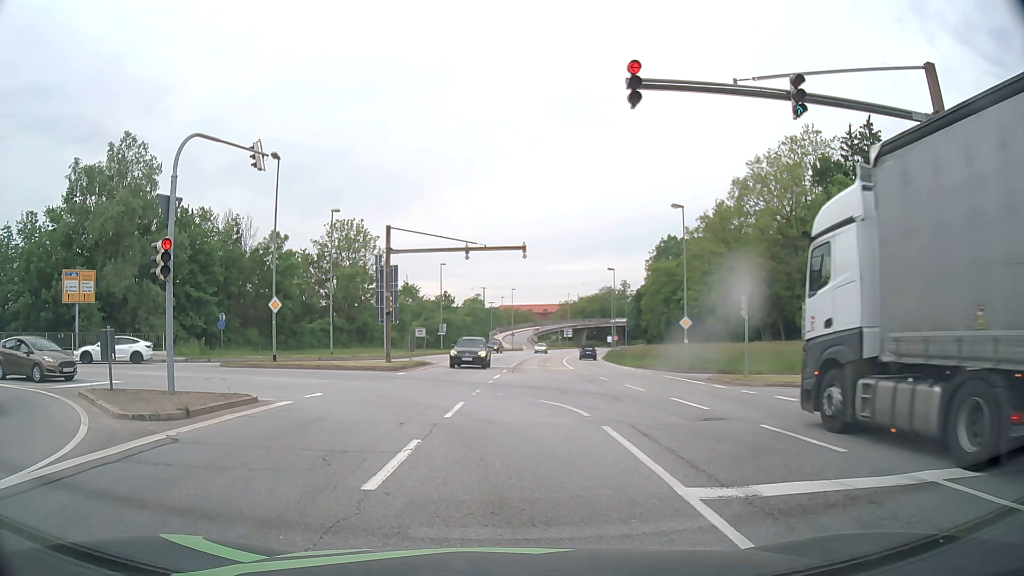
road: primary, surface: asphalt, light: Day
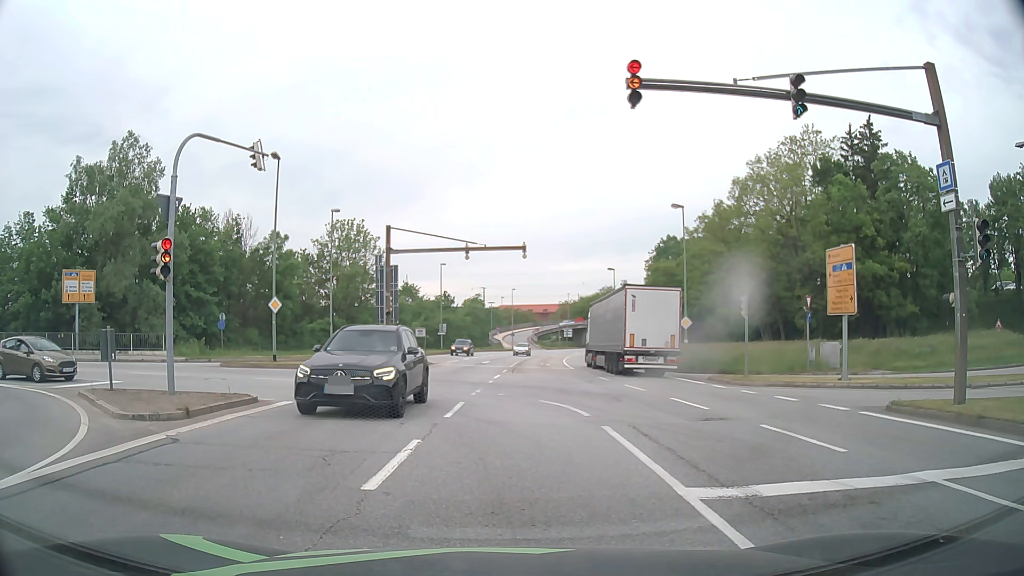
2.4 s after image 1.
(0.0, 0.0) m; 0°
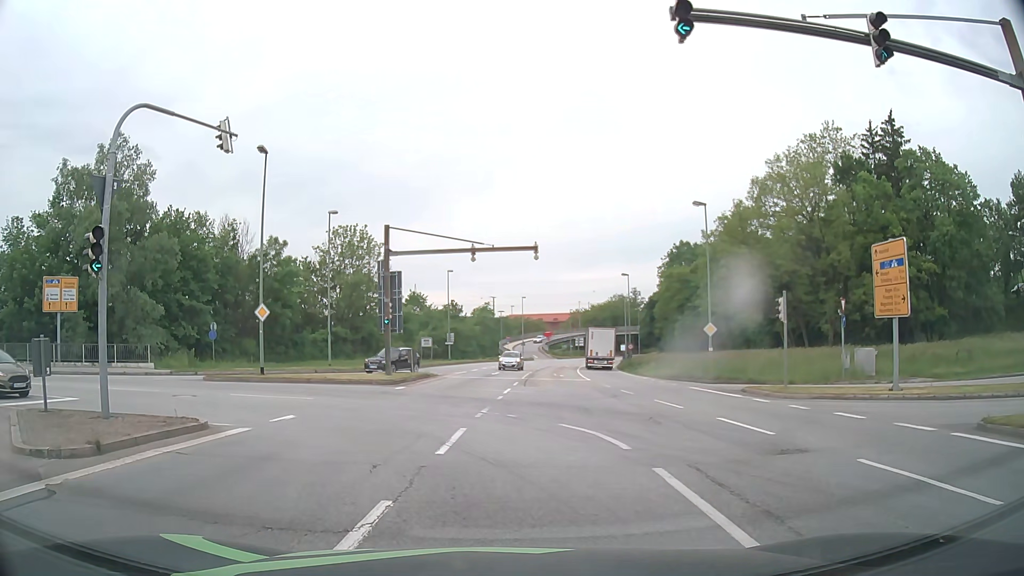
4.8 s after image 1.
(0.0, +3.4) m; -2°
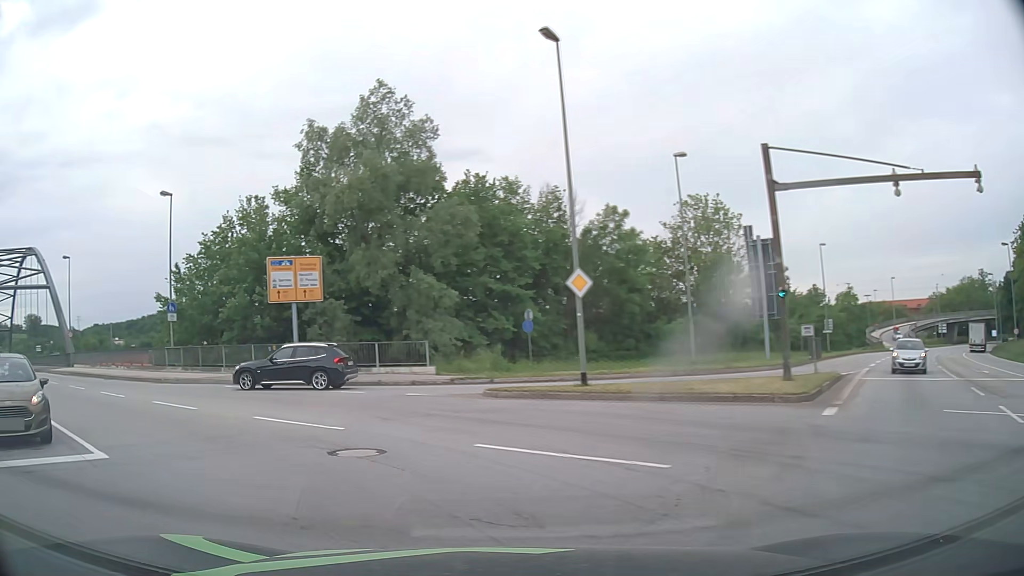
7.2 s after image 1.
(-2.3, +12.0) m; -29°
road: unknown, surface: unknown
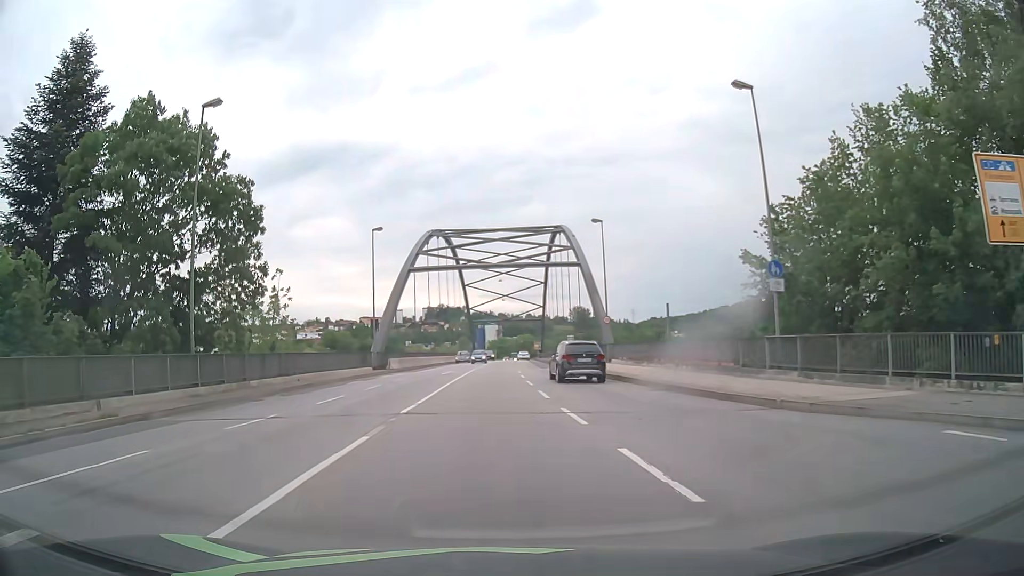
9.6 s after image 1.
(-8.2, +14.6) m; -49°
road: primary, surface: asphalt
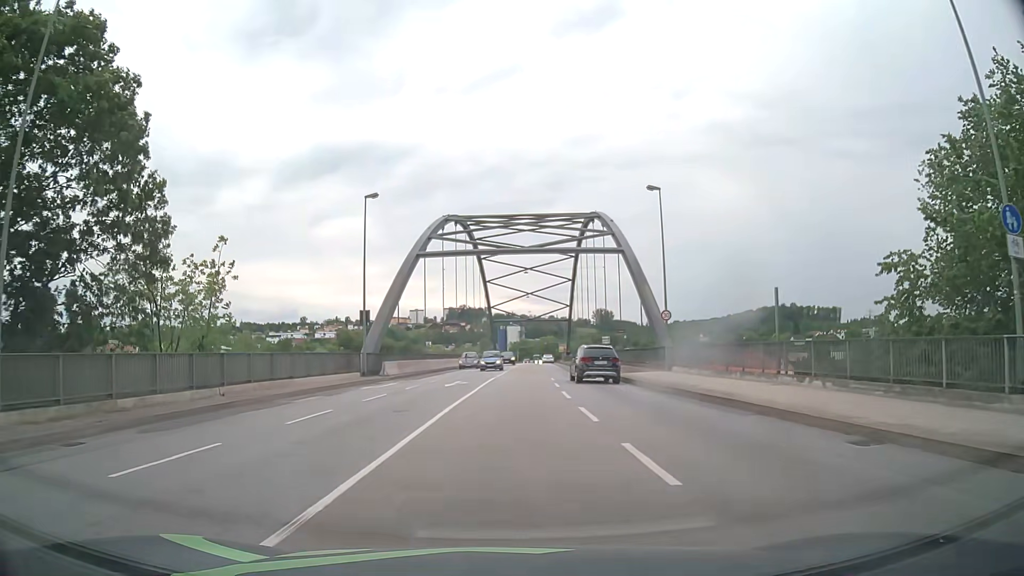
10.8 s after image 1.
(-0.3, +11.3) m; -2°
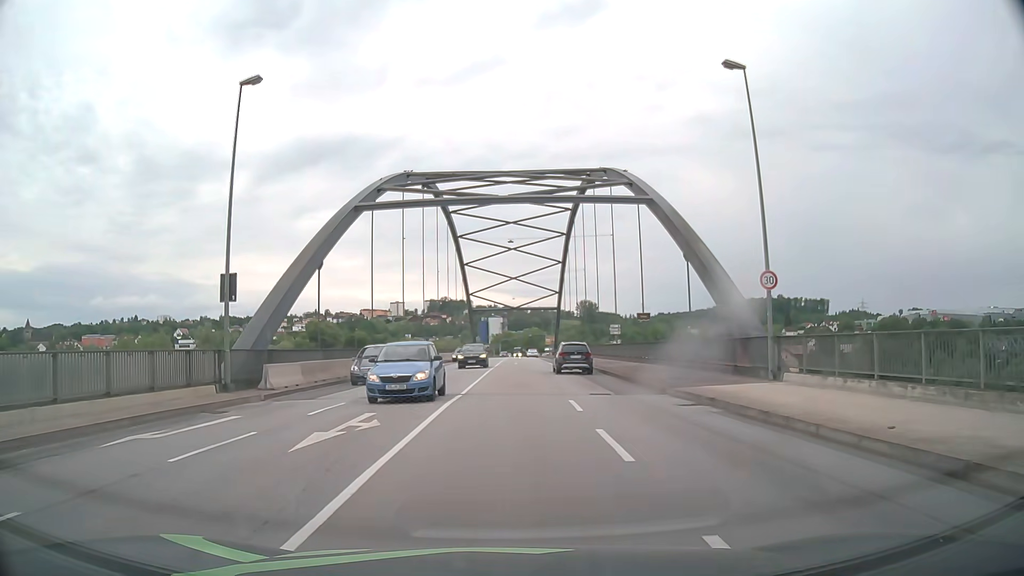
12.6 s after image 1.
(+0.3, +16.8) m; +1°
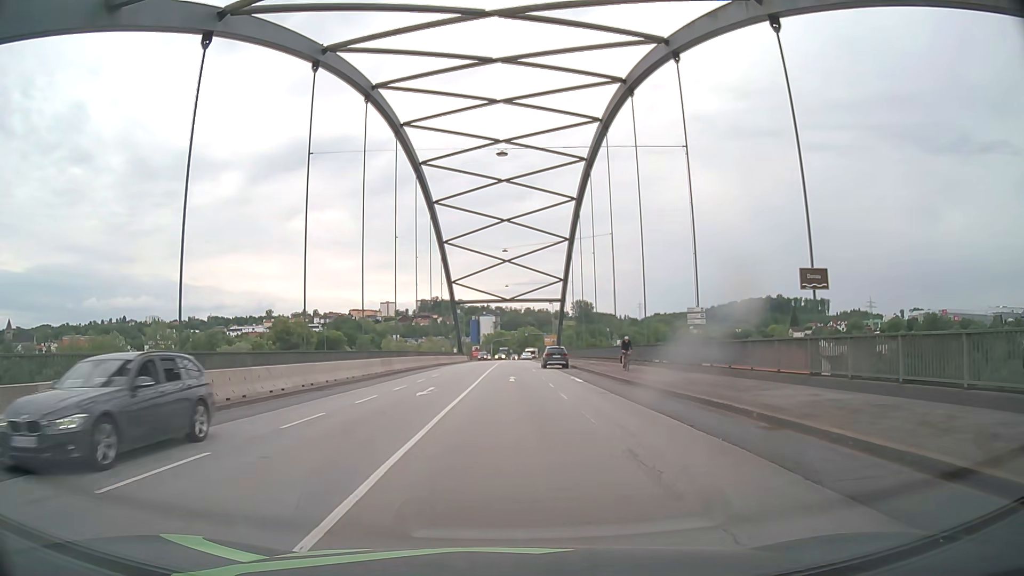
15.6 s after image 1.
(+0.4, +25.9) m; +1°
(0, +10) (0, +20) (0, +30) (0, +40) (0, +50) (0, +60) (0, +70) (0, +80) (0, +90) (+1, +100) m
